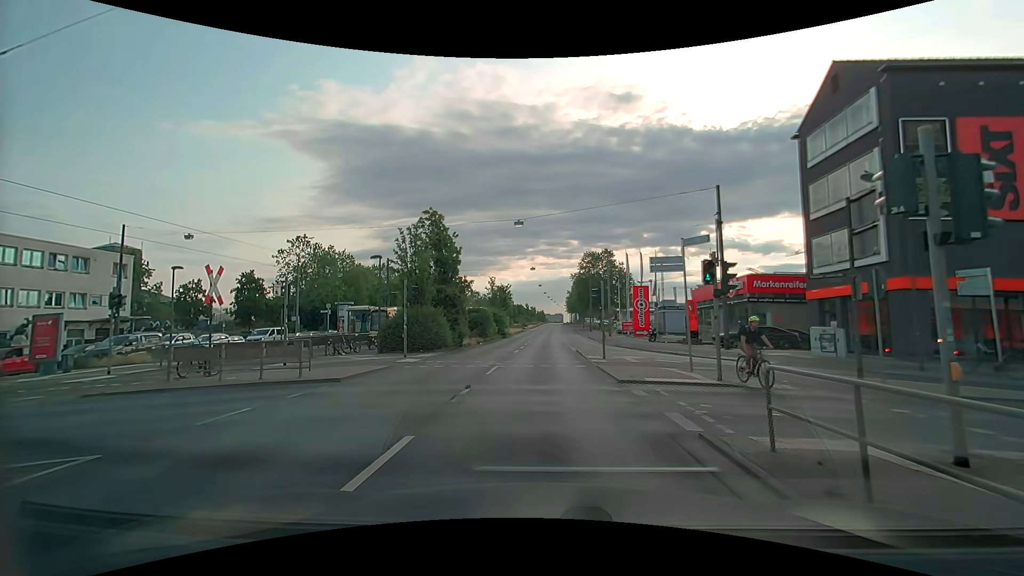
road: primary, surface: asphalt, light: Day
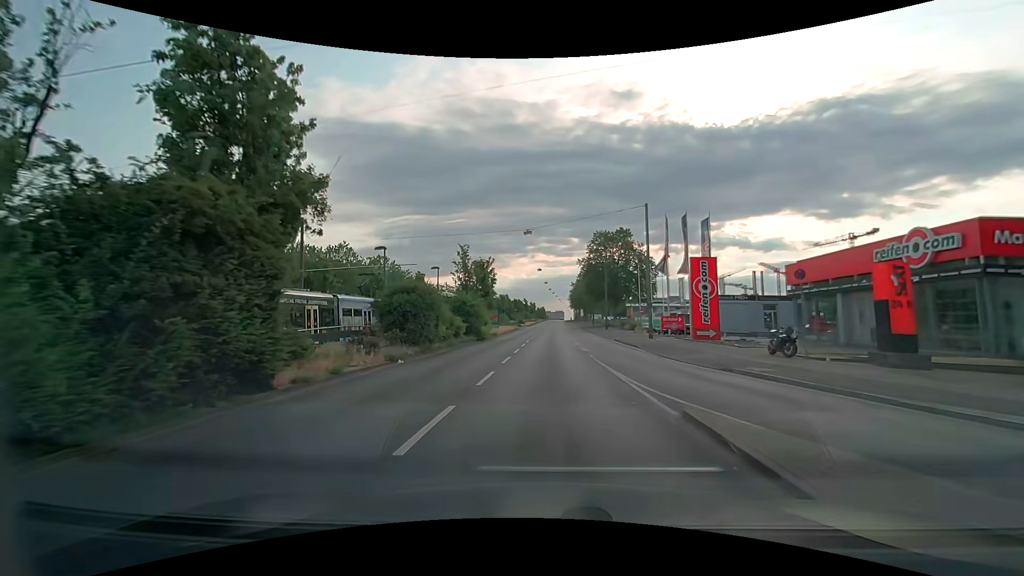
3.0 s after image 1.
(0.0, +23.4) m; +1°
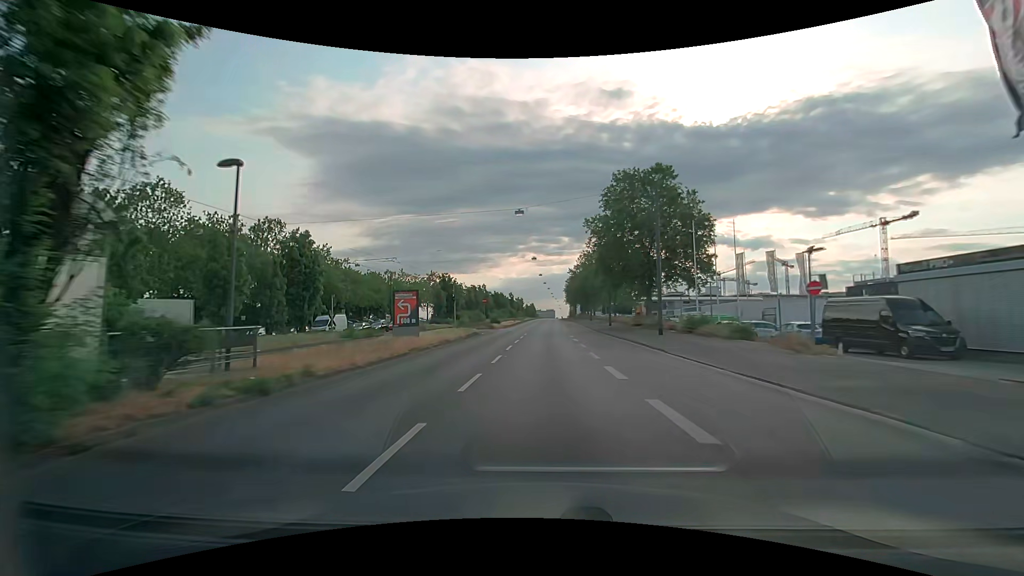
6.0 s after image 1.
(+0.2, +38.2) m; 0°
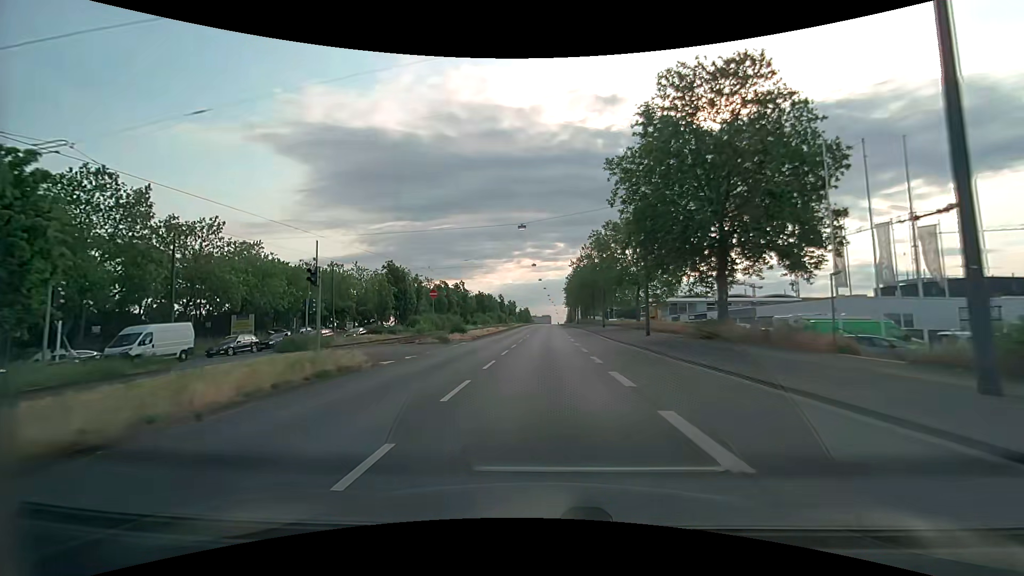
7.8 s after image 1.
(+0.3, +24.8) m; +1°
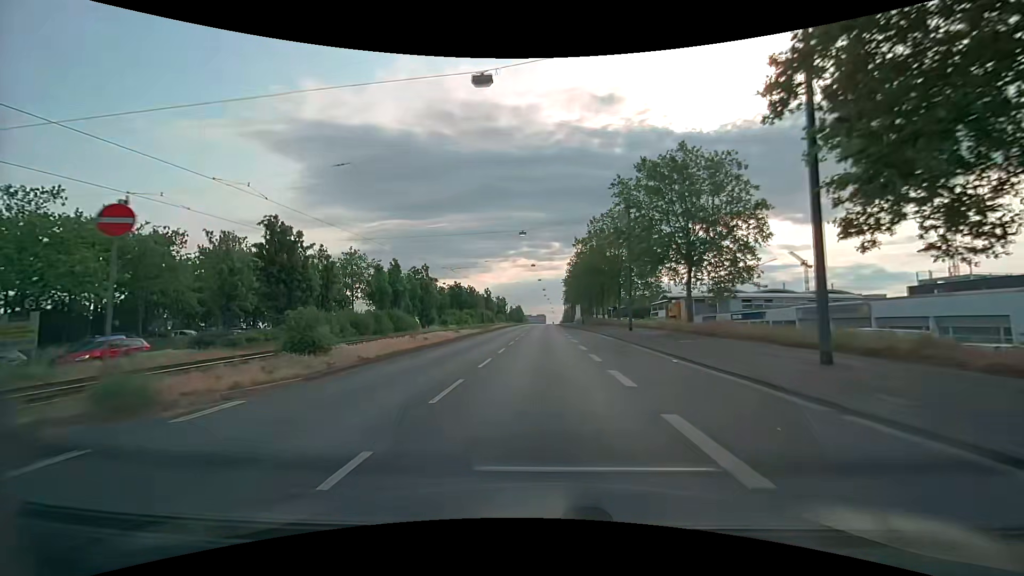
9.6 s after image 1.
(+0.1, +24.3) m; +1°
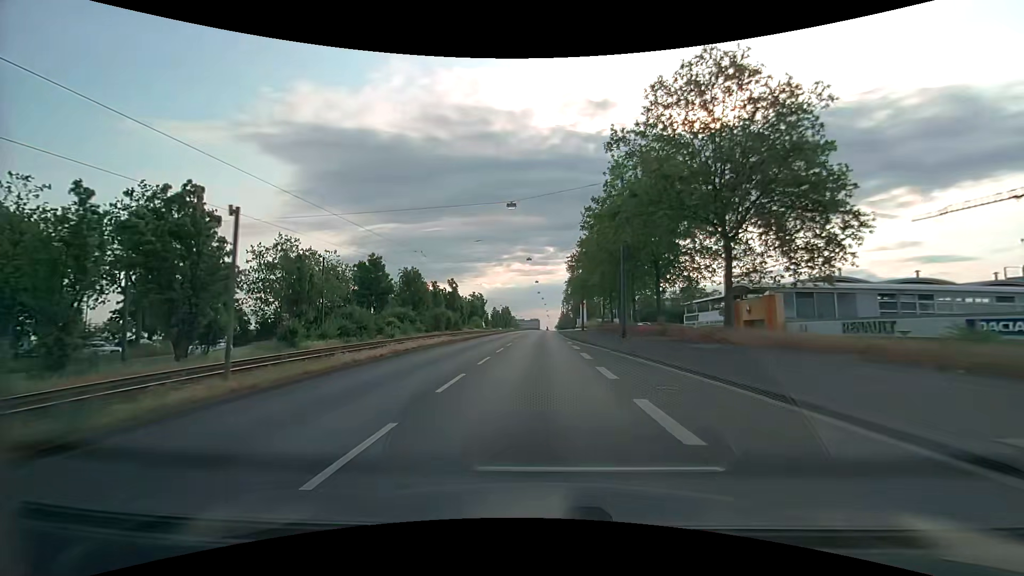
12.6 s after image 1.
(+0.1, +40.6) m; +1°
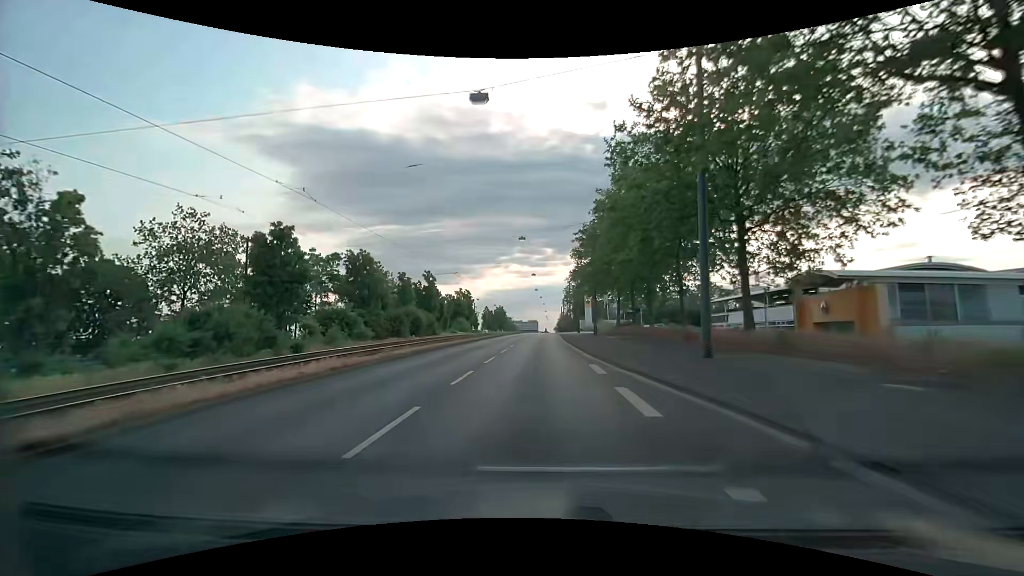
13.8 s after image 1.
(0.0, +16.4) m; 0°
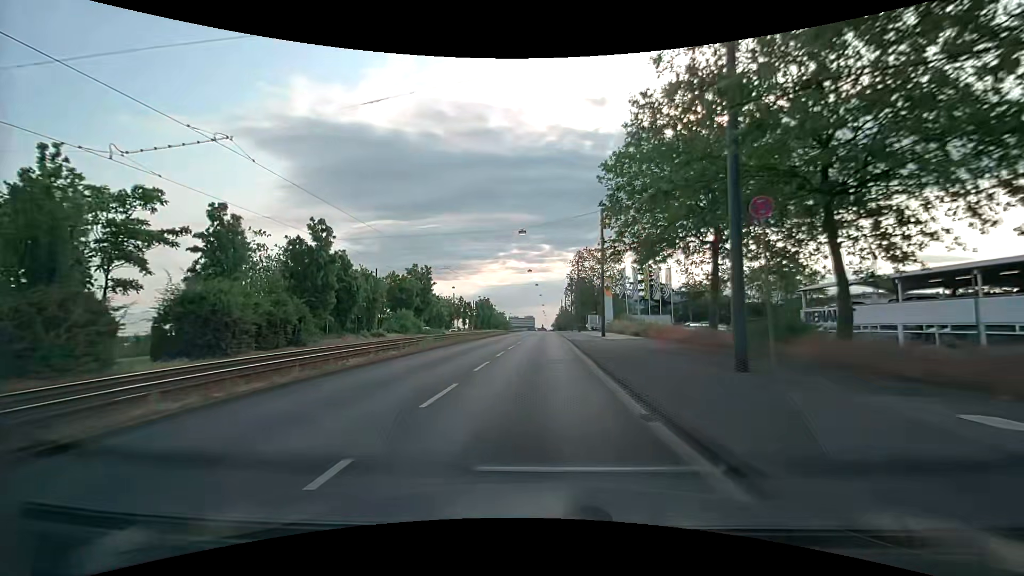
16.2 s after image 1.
(+0.2, +33.1) m; 0°
(0, +10) (0, +20) (0, +30) (0, +40) (0, +50) (+1, +60) (+1, +70) (+1, +80) (+1, +90) (+1, +100) m
